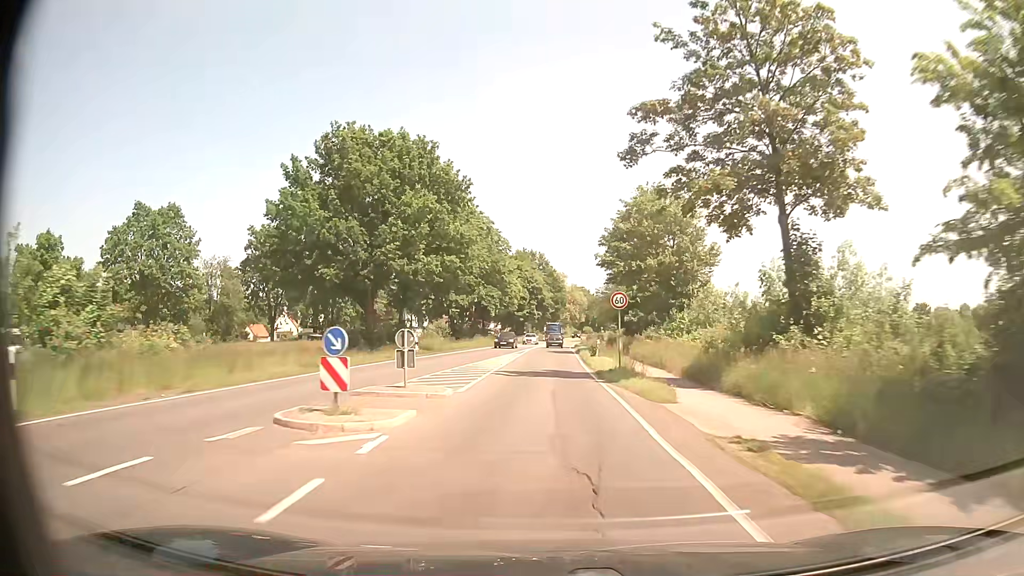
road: secondary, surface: asphalt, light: Day
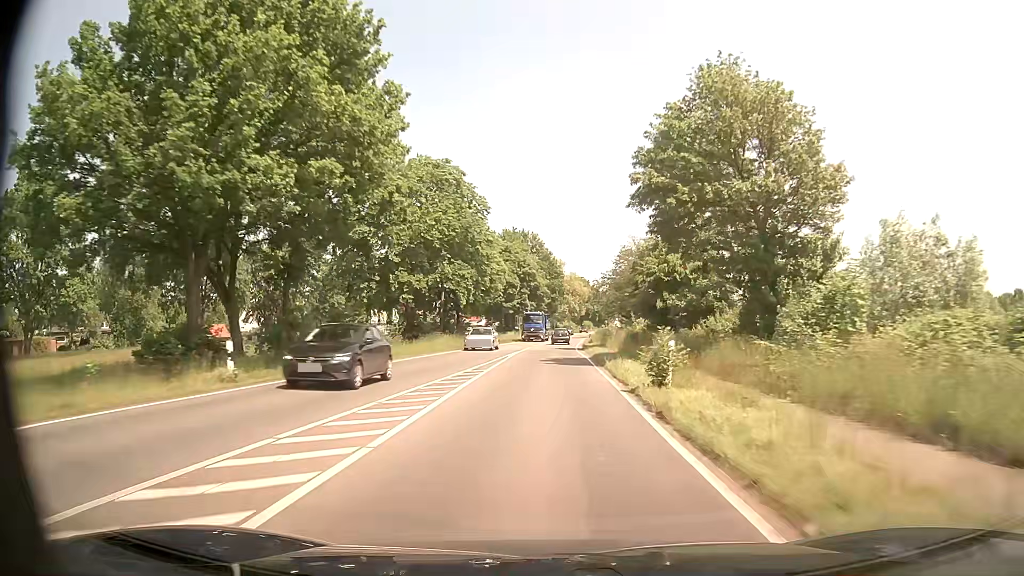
(0.0, +23.0) m; 0°
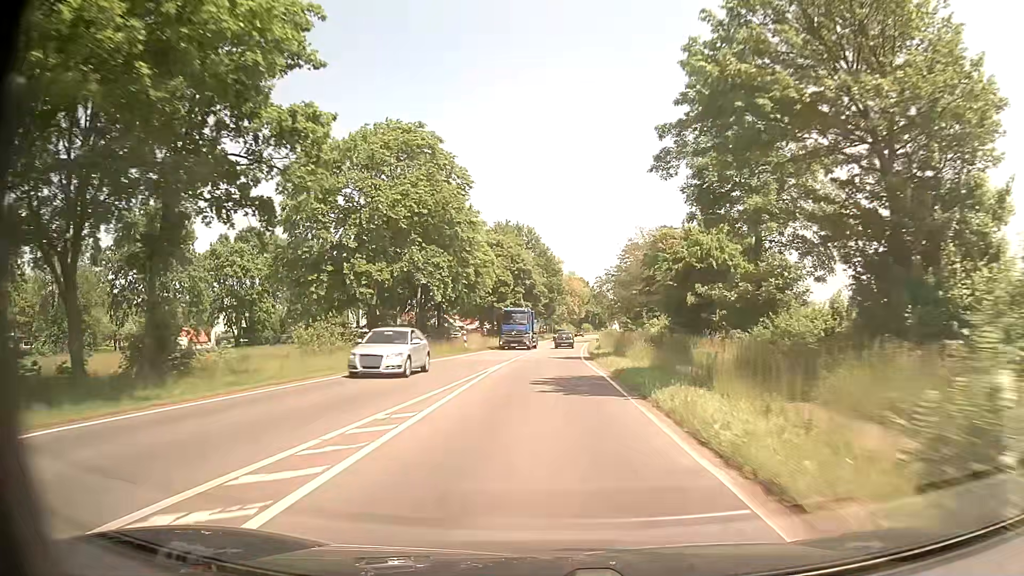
(0.0, +11.1) m; 0°
(0, +10) (0, +20) (0, +30) (+1, +40) (+1, +50) (+2, +60) (+2, +70) (+3, +80) (+4, +90) (+5, +100) m
